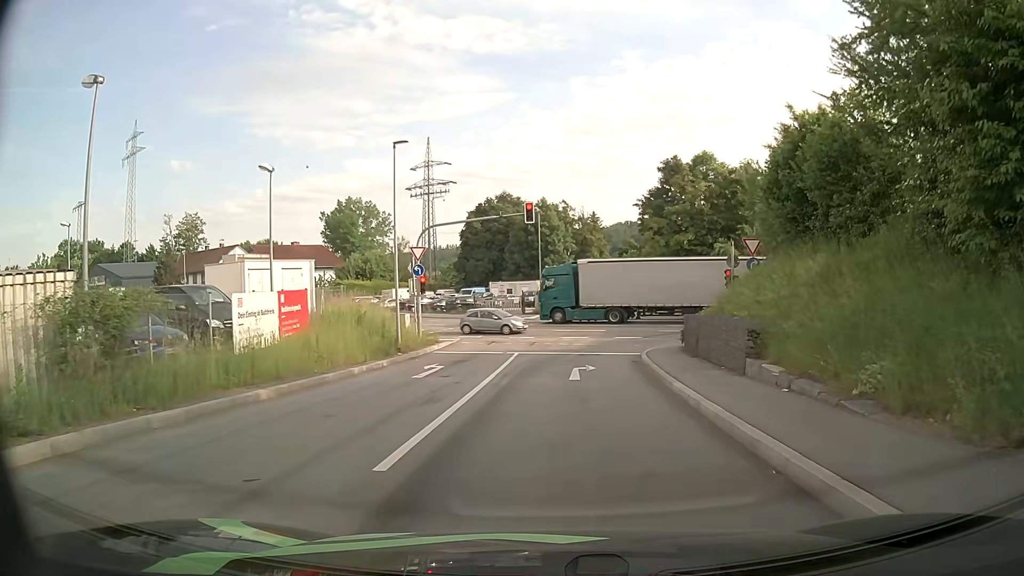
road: primary_link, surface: asphalt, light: Day
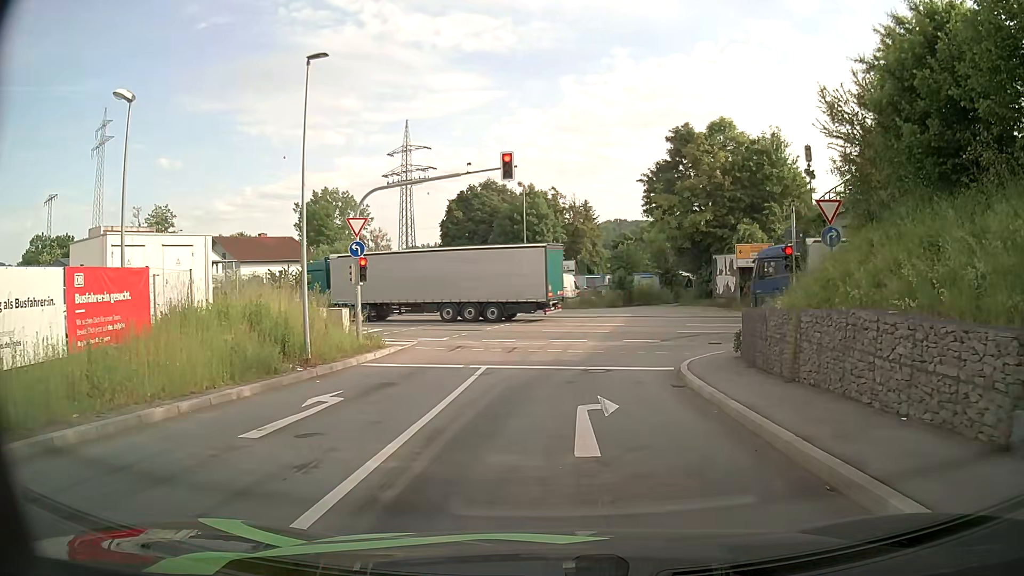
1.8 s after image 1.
(+0.1, +8.8) m; +1°
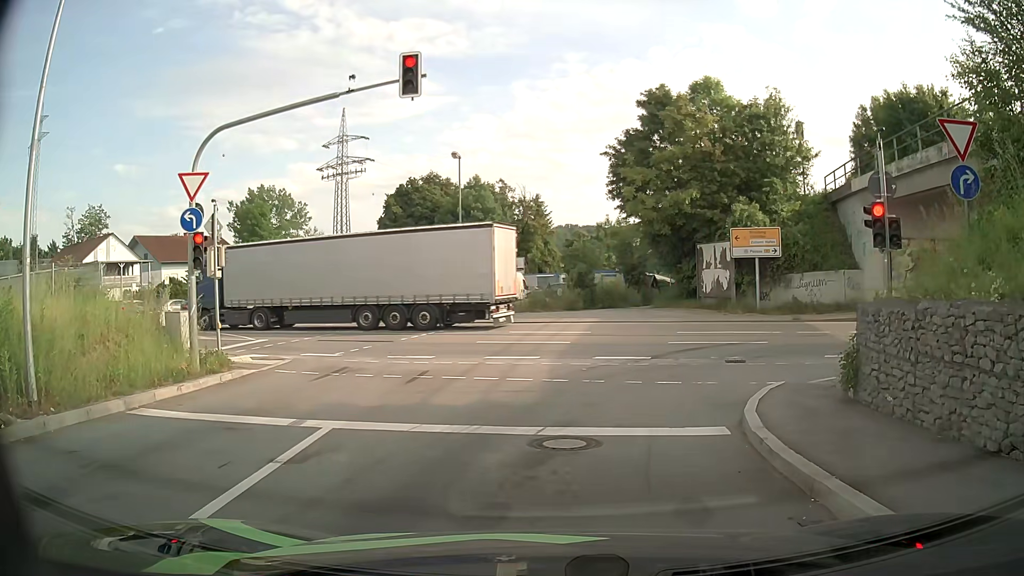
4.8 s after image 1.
(+0.4, +8.8) m; +3°
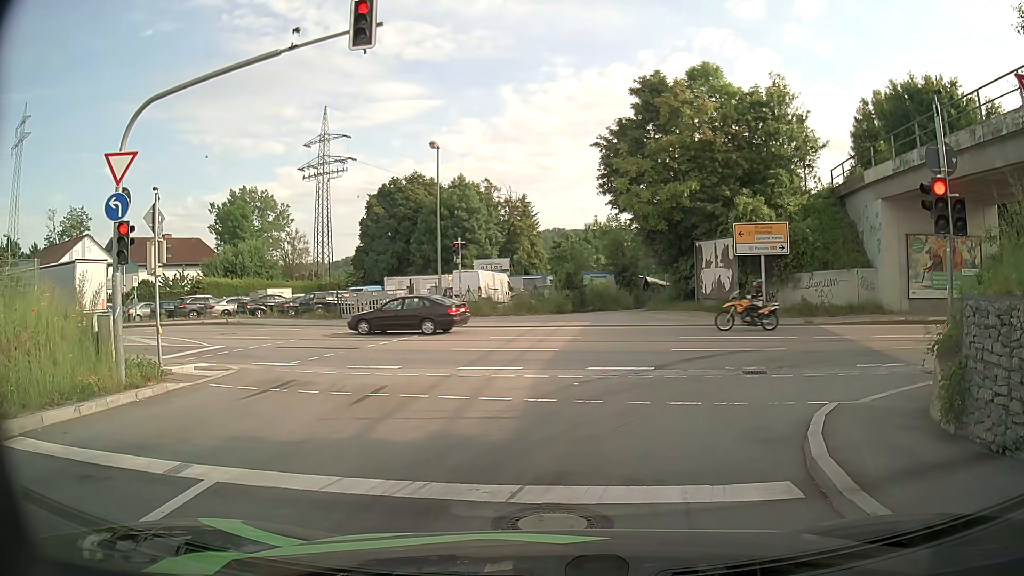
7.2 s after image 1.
(+0.1, +2.6) m; +3°
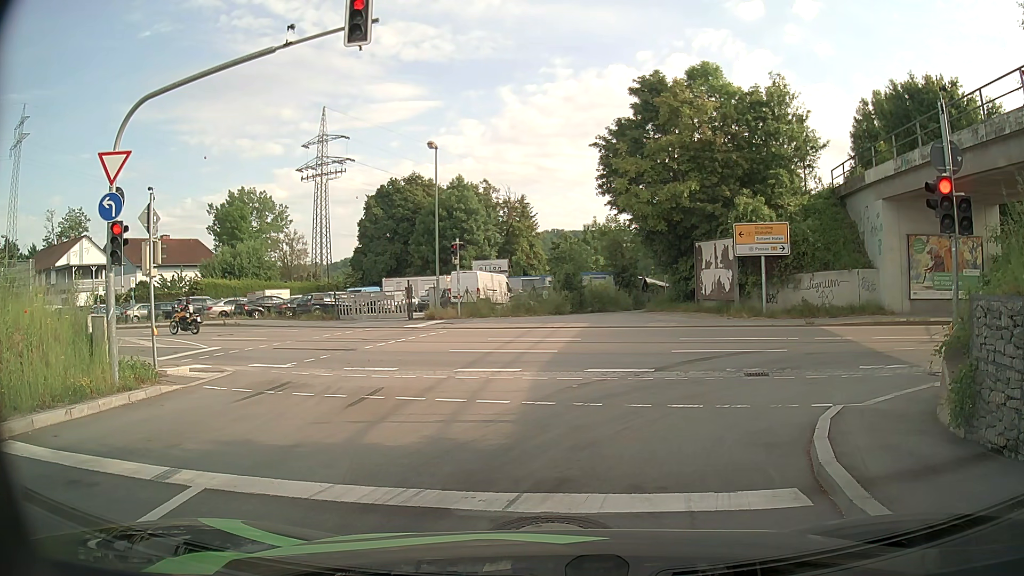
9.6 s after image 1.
(0.0, +0.3) m; 0°
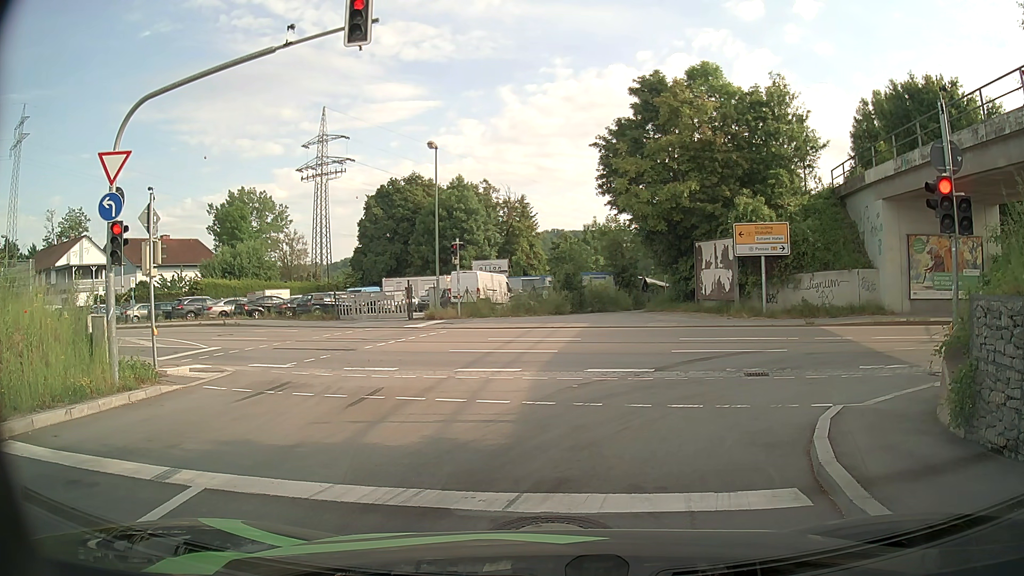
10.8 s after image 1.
(0.0, 0.0) m; 0°
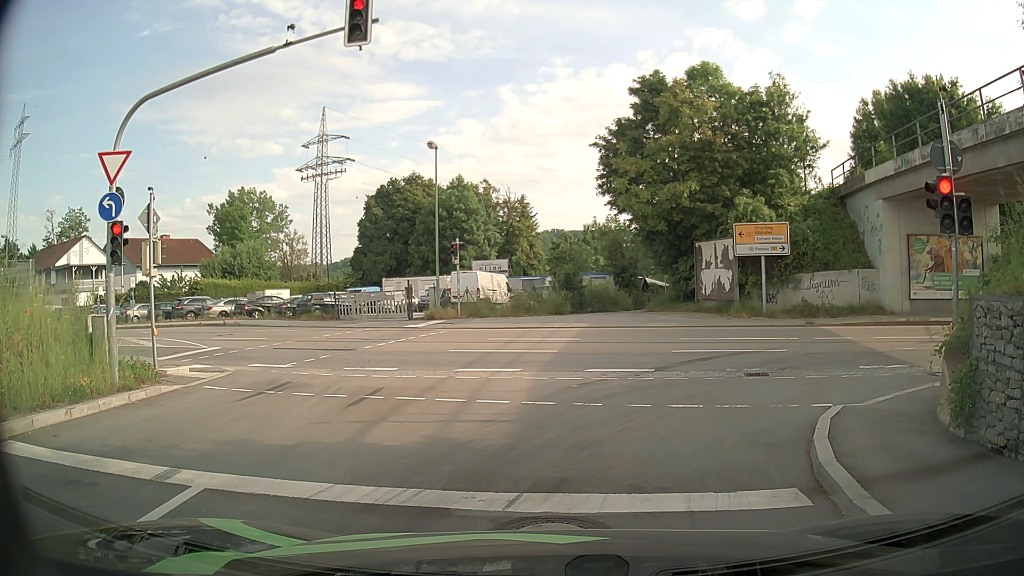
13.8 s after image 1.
(0.0, 0.0) m; 0°
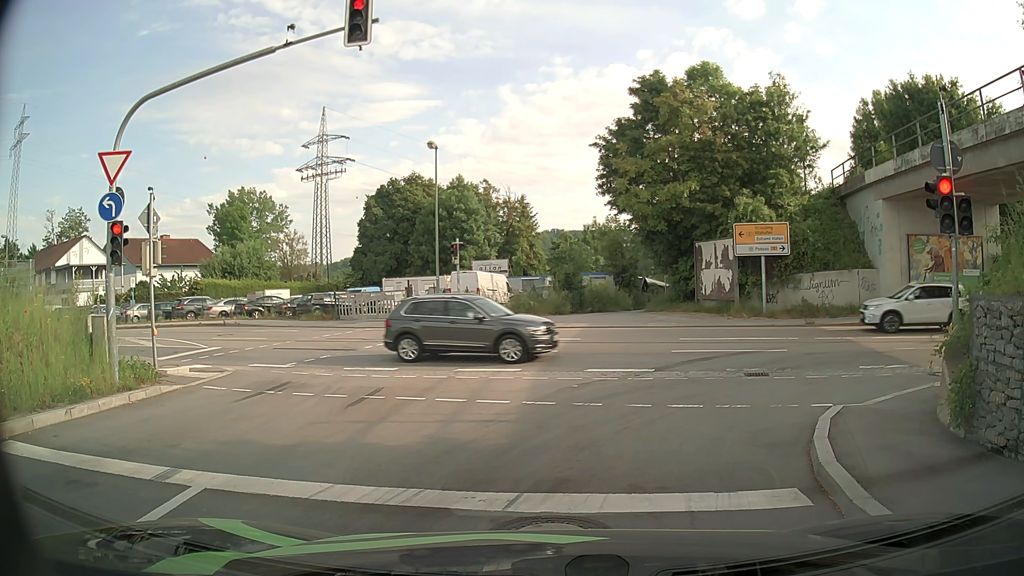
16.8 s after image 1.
(0.0, 0.0) m; 0°
